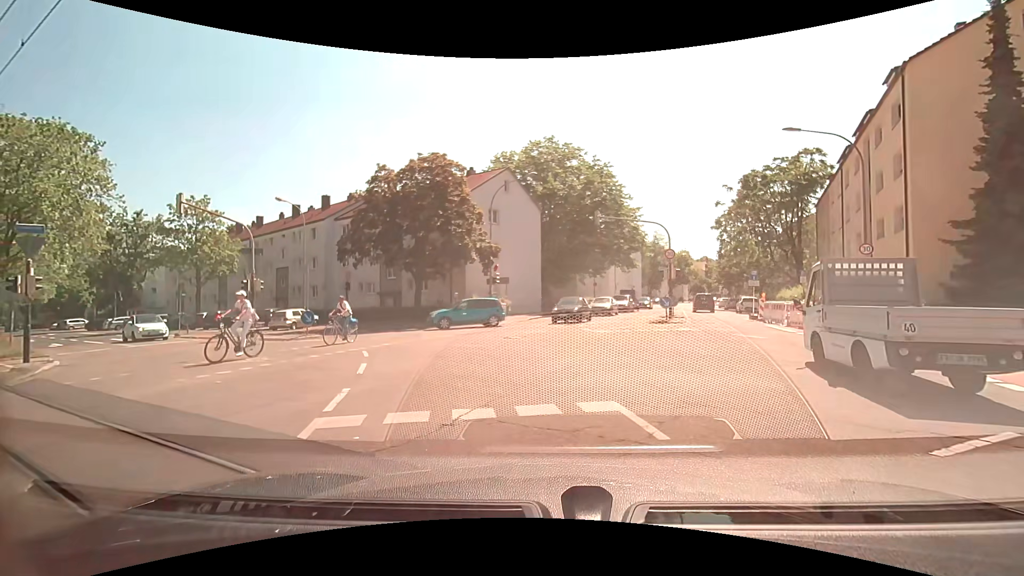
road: tertiary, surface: asphalt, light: Day
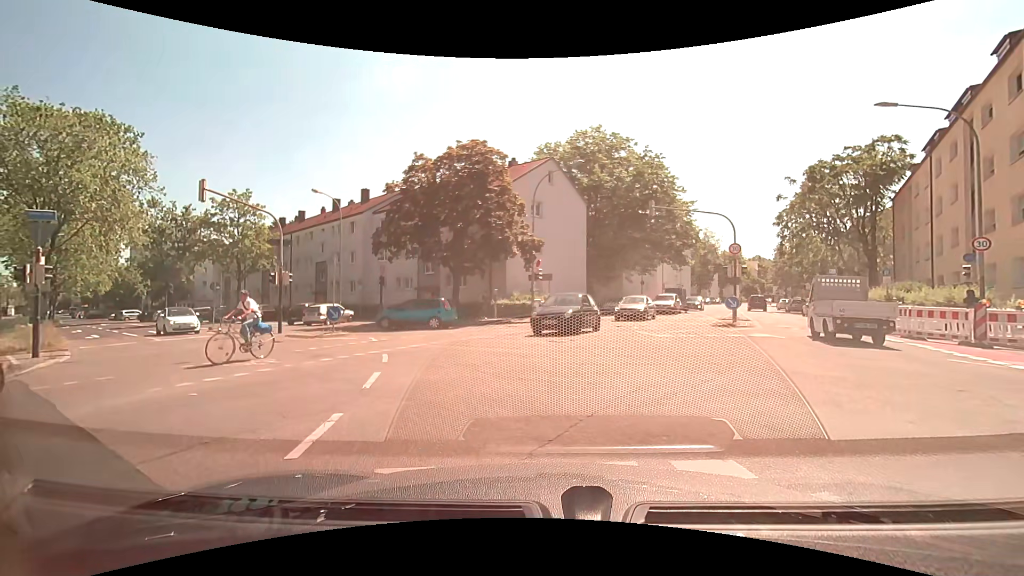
(-0.1, +2.1) m; -8°
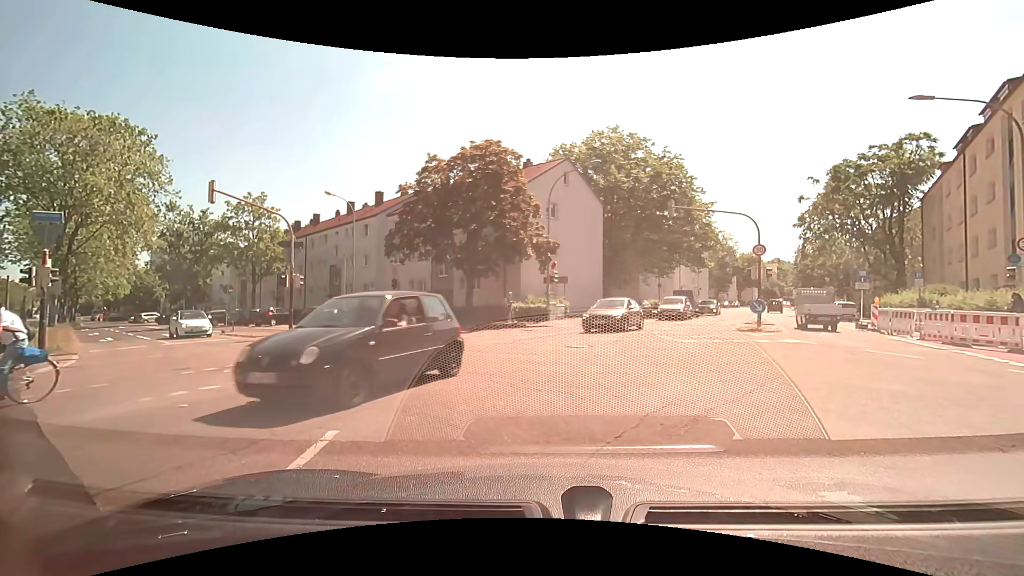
(0.0, +0.6) m; 0°
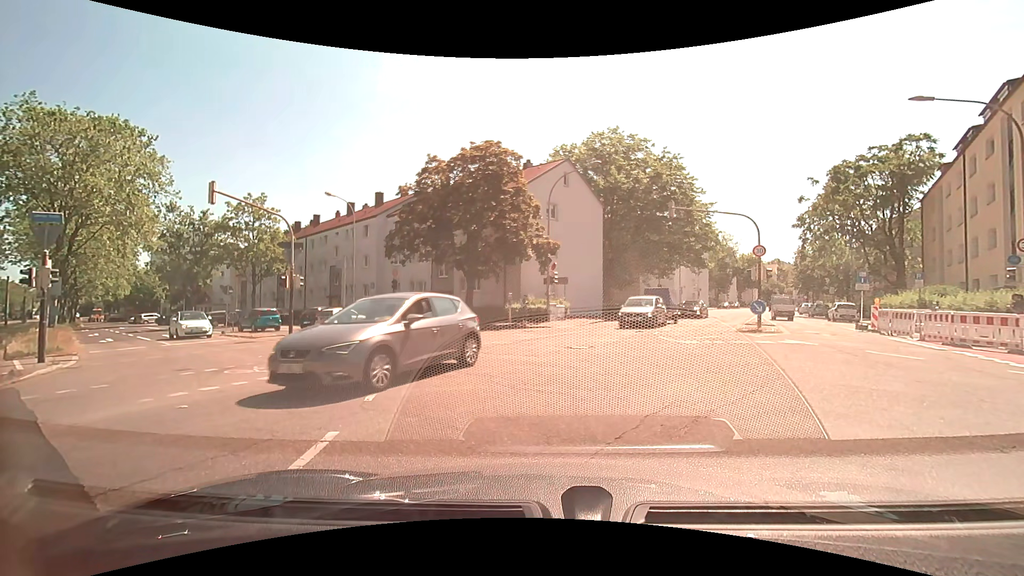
(0.0, +0.1) m; 0°
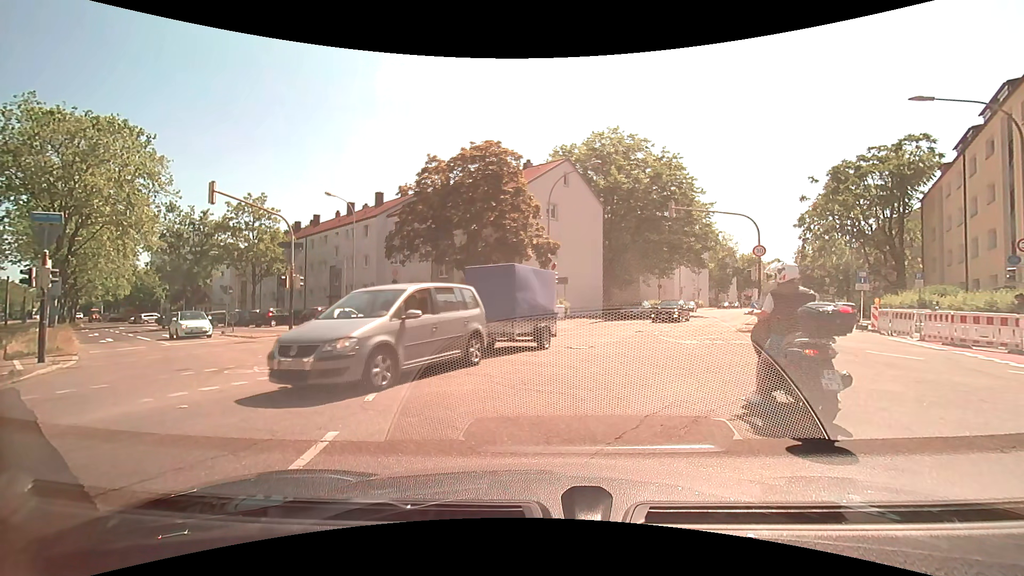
(0.0, 0.0) m; 0°
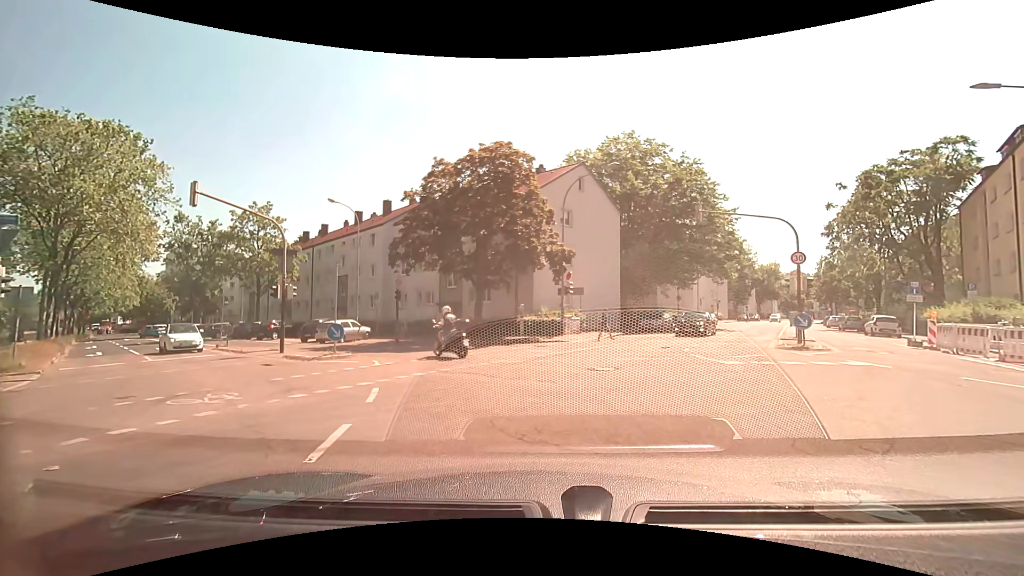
(0.0, +2.2) m; 0°
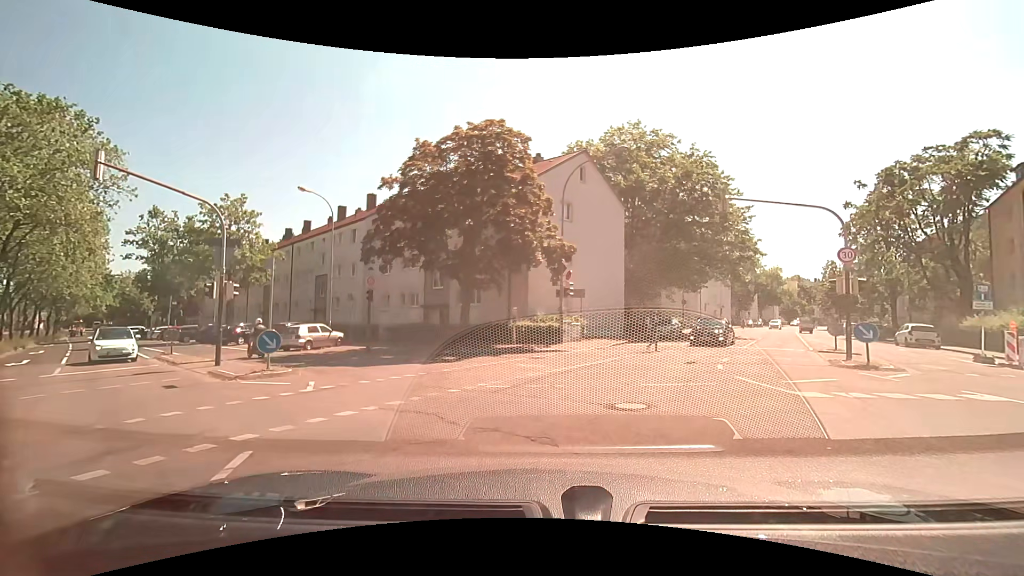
(+0.1, +3.9) m; +2°
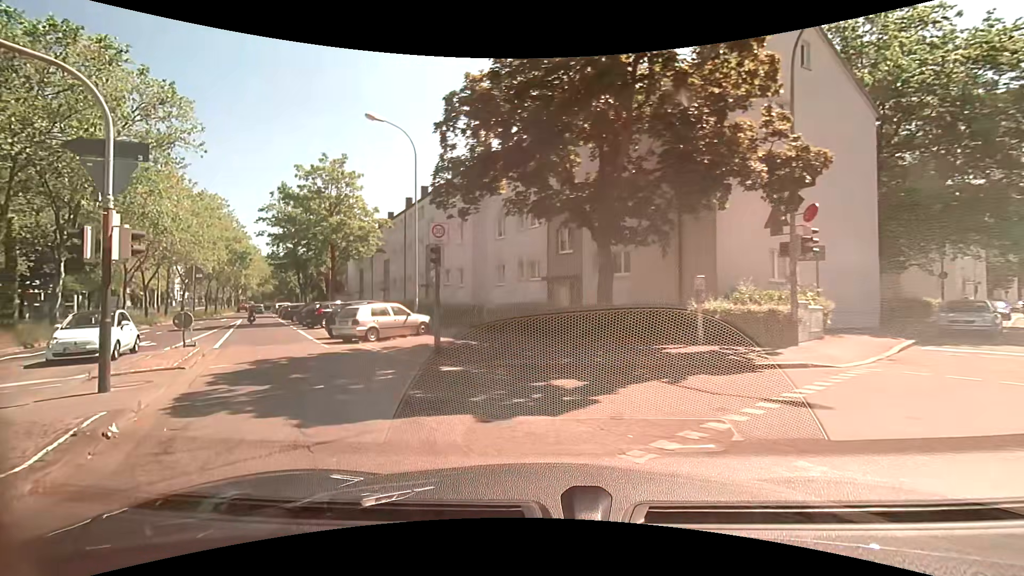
(-1.1, +10.8) m; -17°
